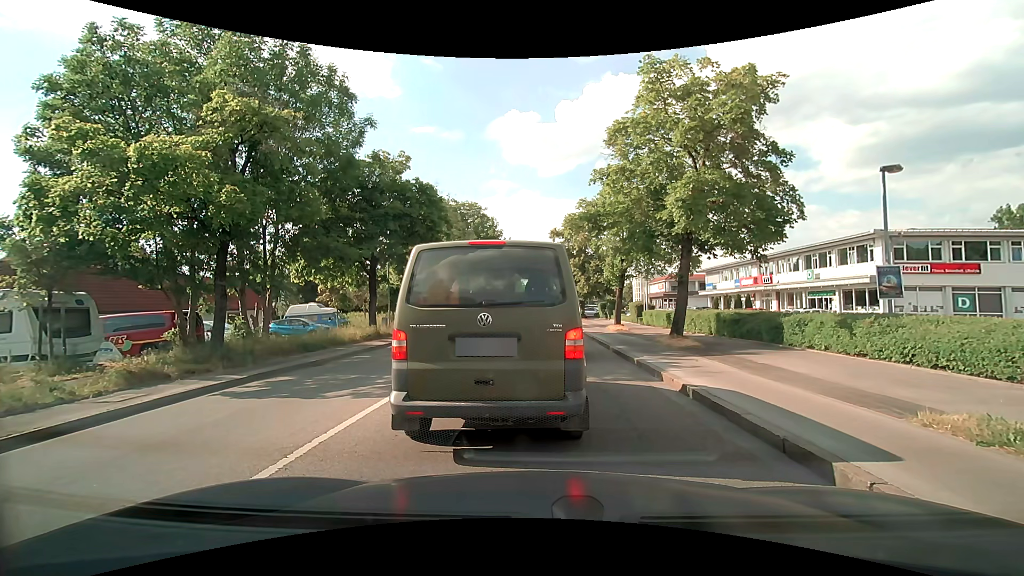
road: secondary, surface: asphalt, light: Day
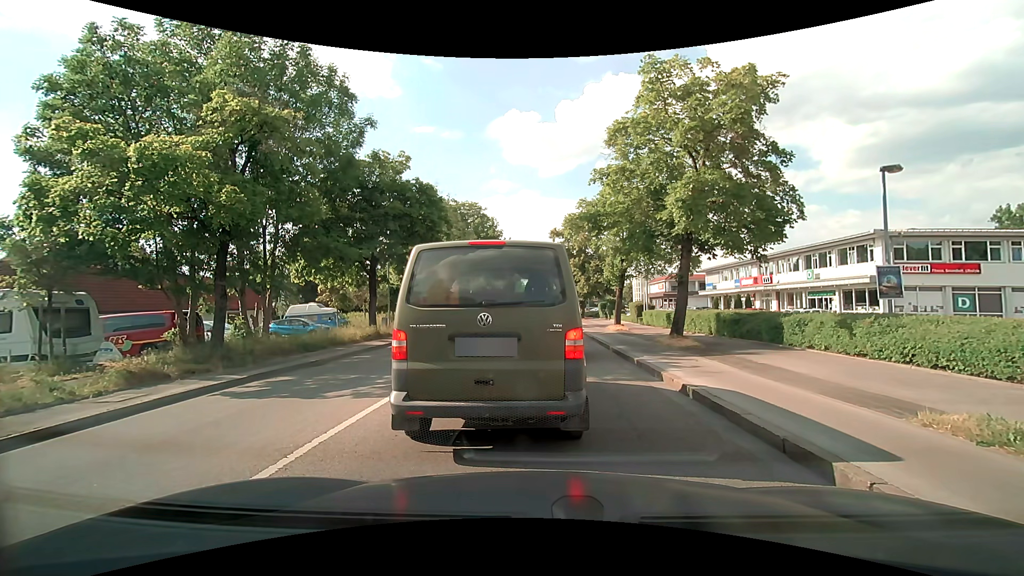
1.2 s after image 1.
(0.0, 0.0) m; 0°
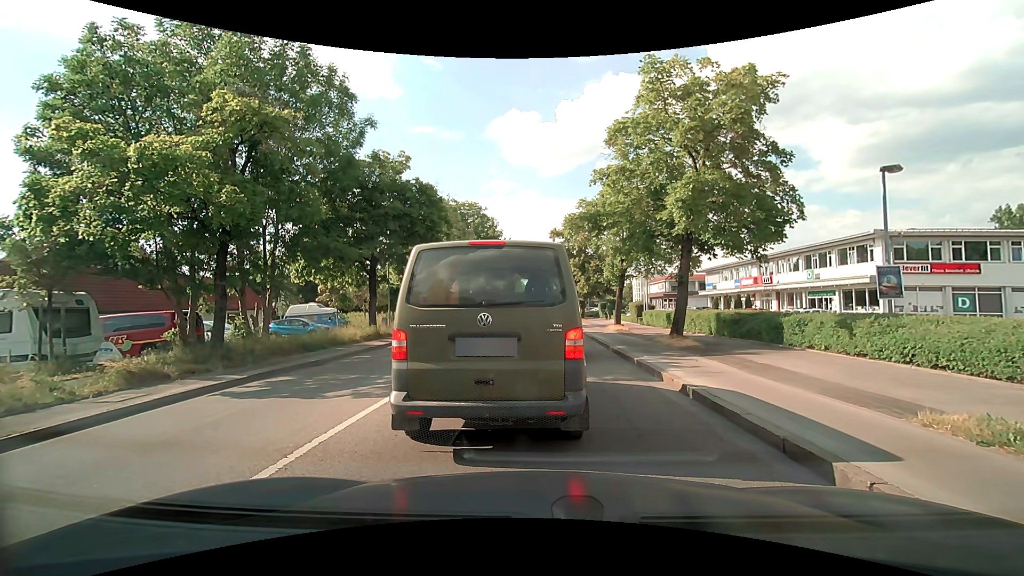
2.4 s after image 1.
(0.0, 0.0) m; 0°
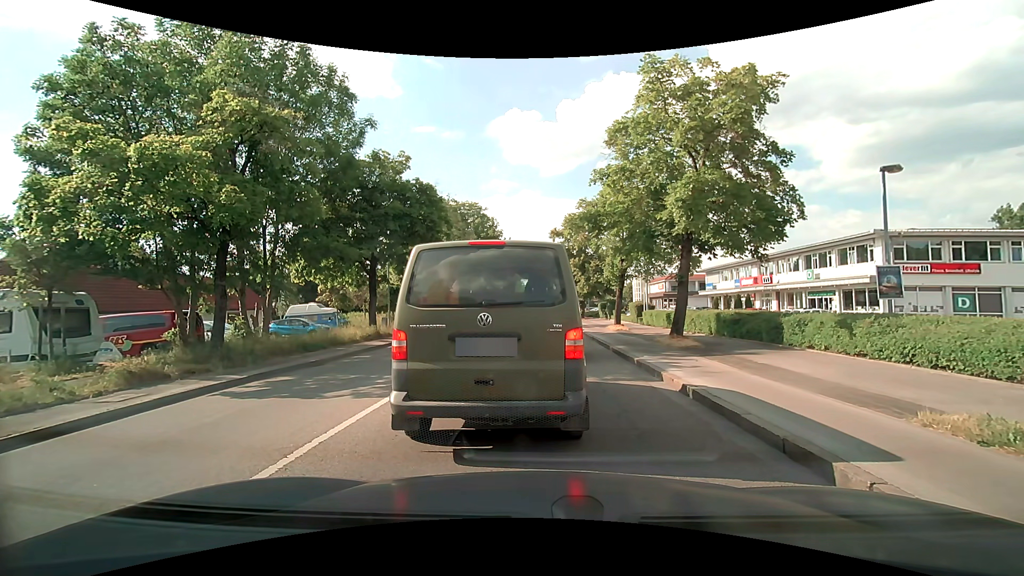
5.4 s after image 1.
(0.0, 0.0) m; 0°
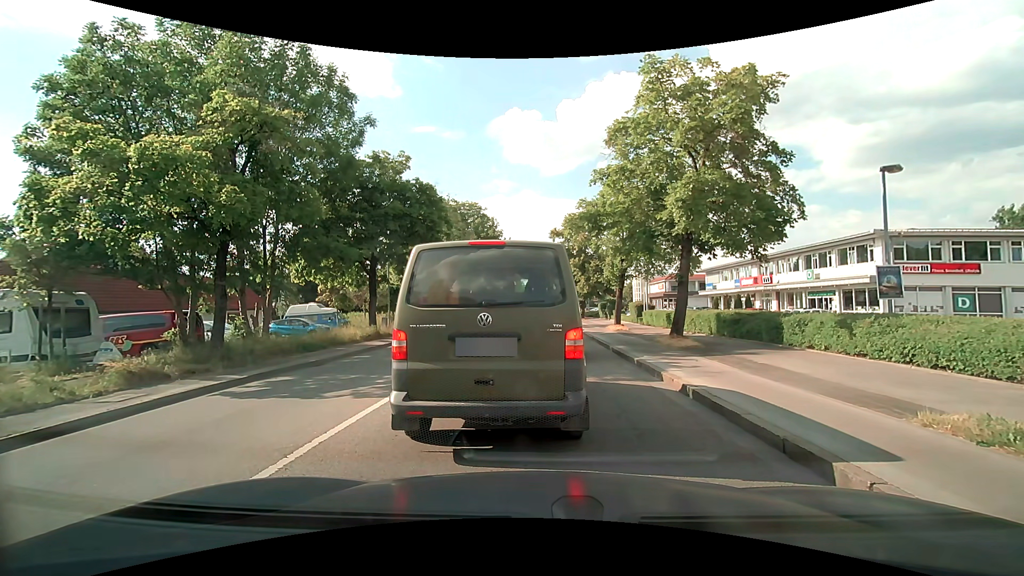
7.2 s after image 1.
(0.0, 0.0) m; 0°
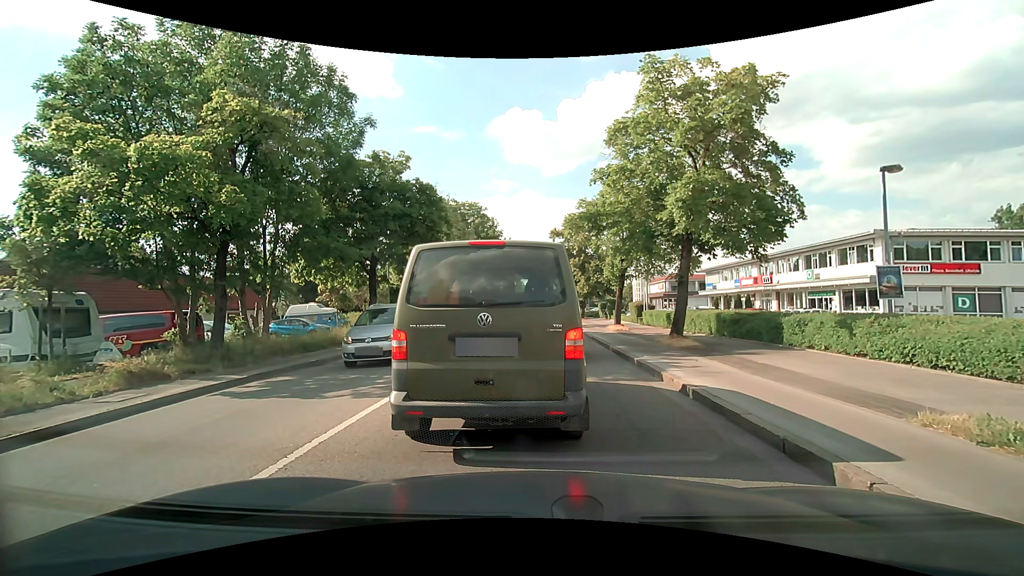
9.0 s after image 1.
(0.0, 0.0) m; 0°
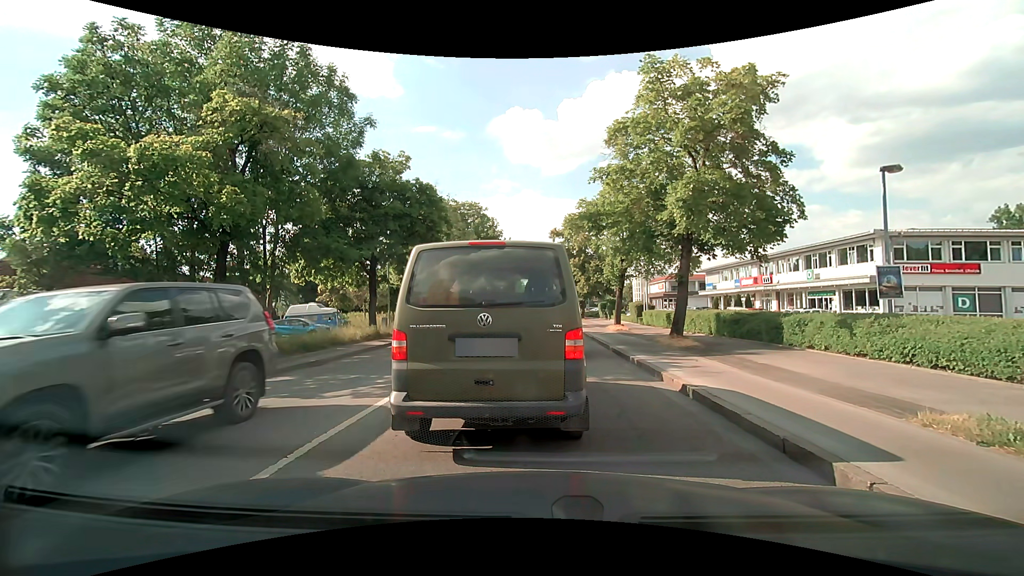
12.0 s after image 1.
(0.0, 0.0) m; 0°
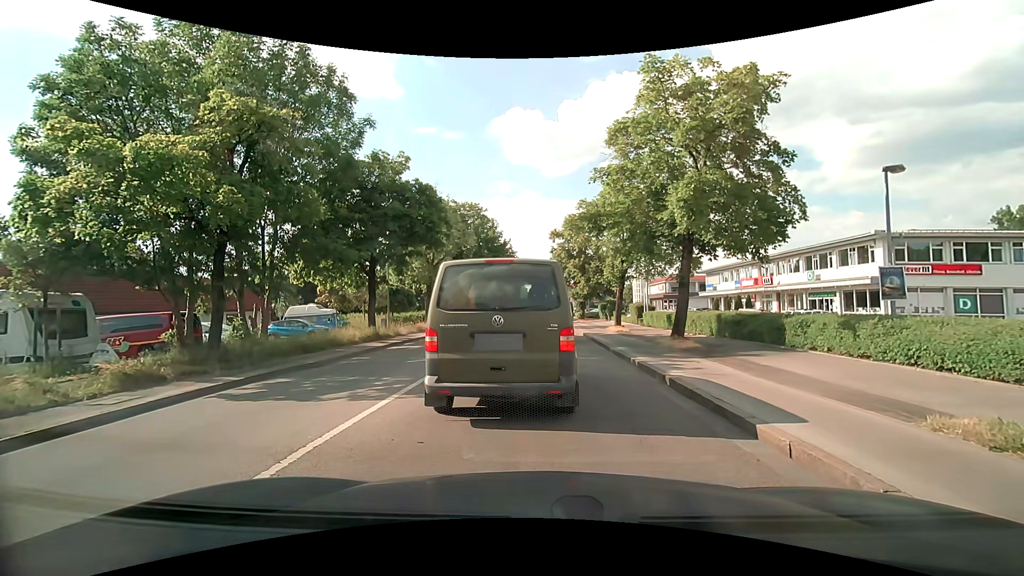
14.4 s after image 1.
(0.0, +0.1) m; 0°
(0, +10) (0, +20) (0, +30) (0, +40) (0, +50) (0, +60) (0, +70) (0, +80) (0, +90) (0, +100) m
